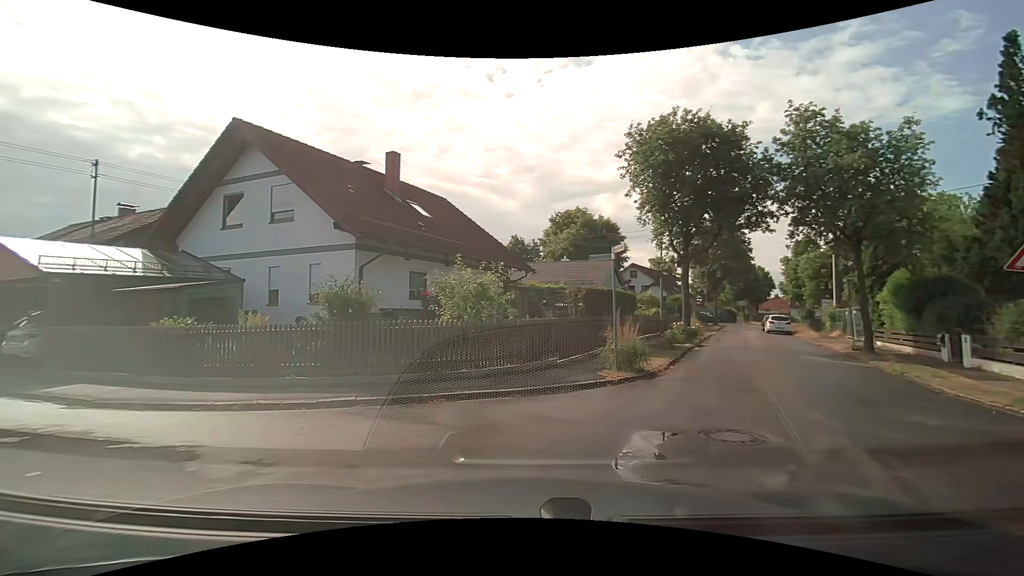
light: Day
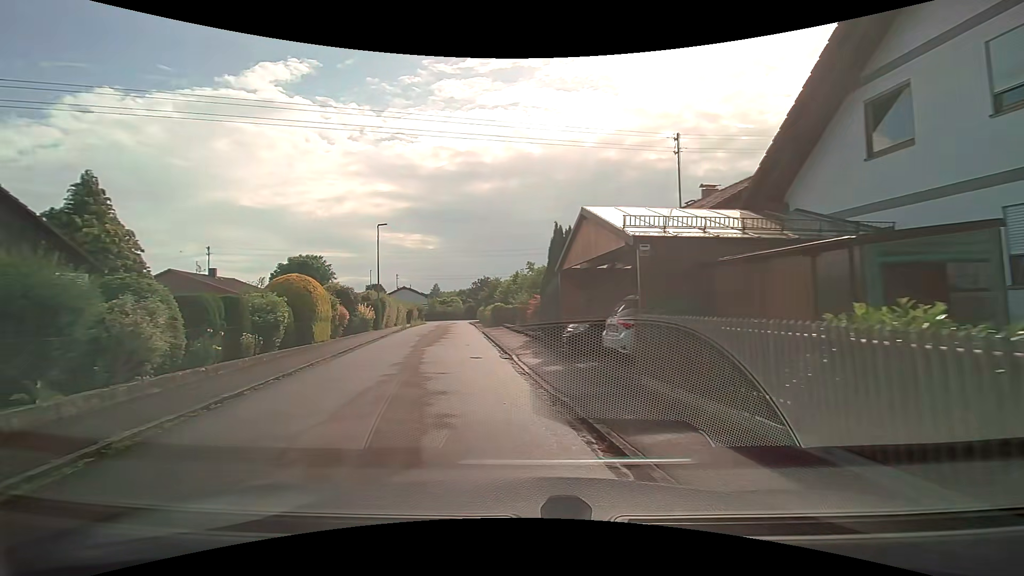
(-3.9, +7.5) m; -58°
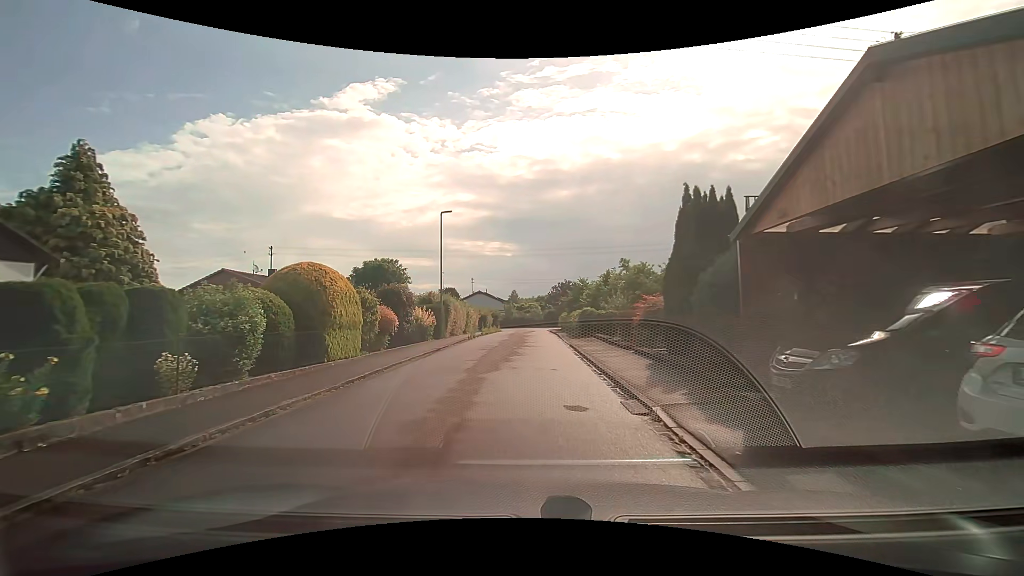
(-0.9, +7.2) m; -11°
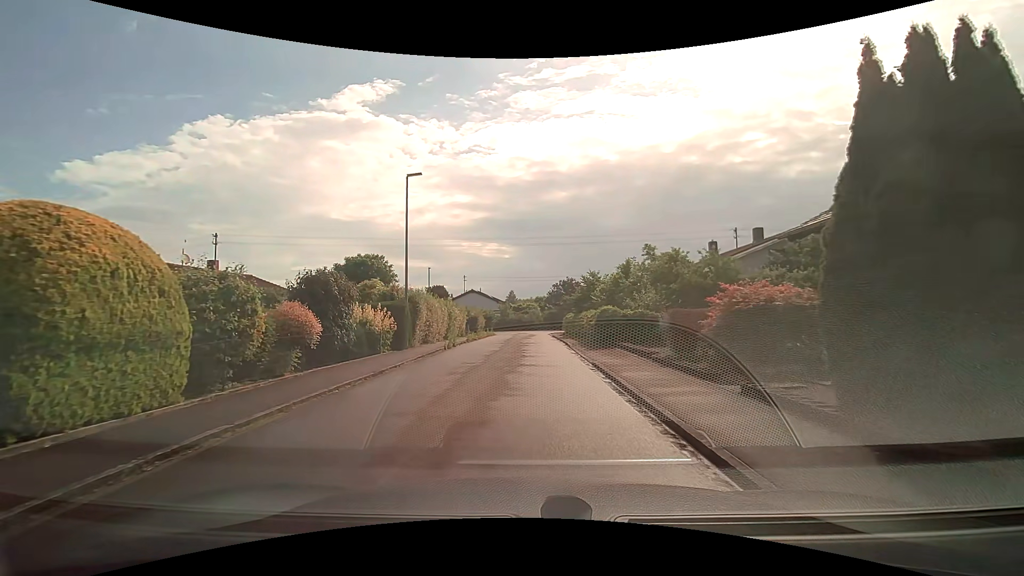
(0.0, +8.2) m; 0°
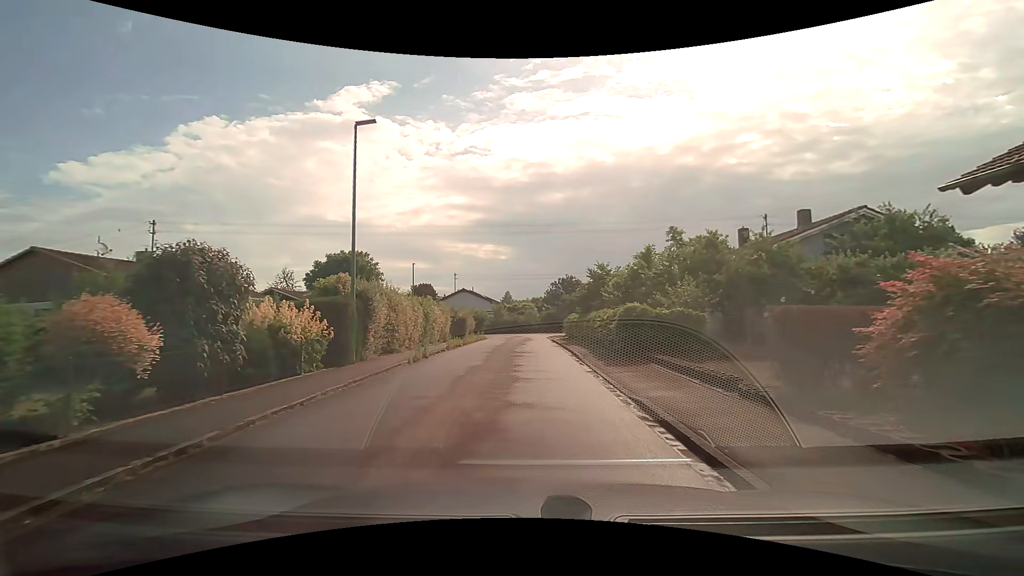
(+0.1, +6.0) m; +2°
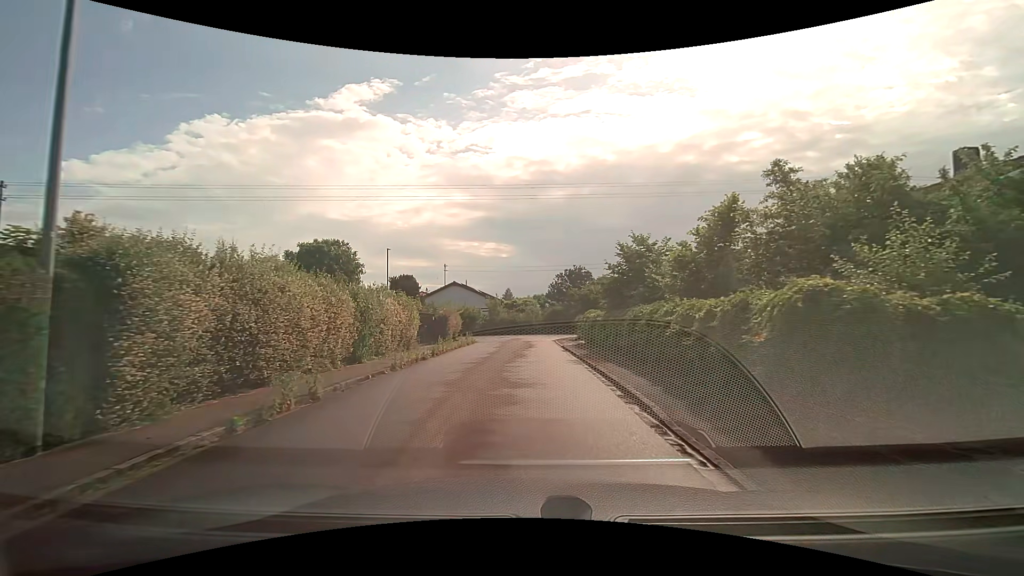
(-0.1, +9.8) m; -1°
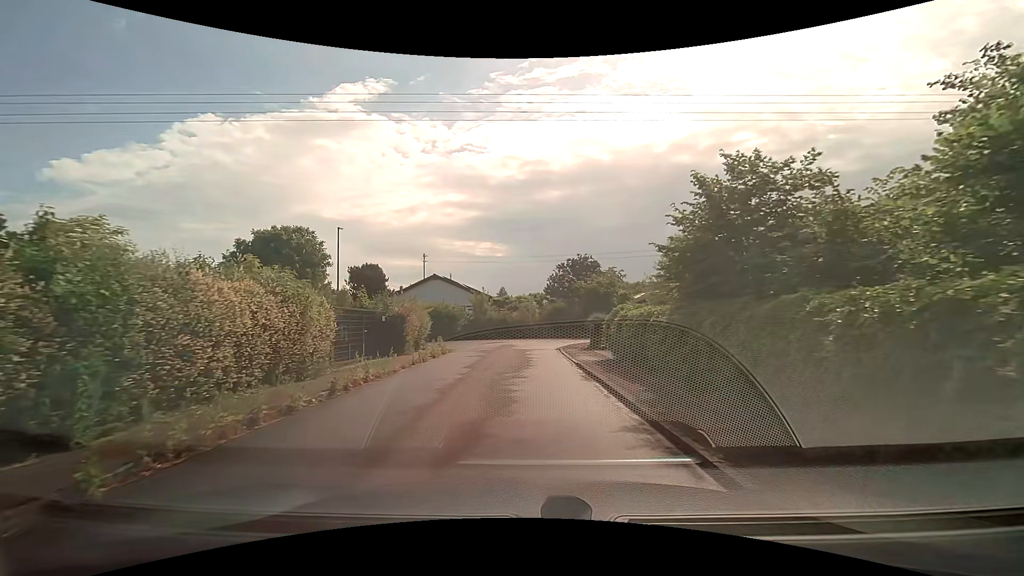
(-0.1, +9.8) m; +1°
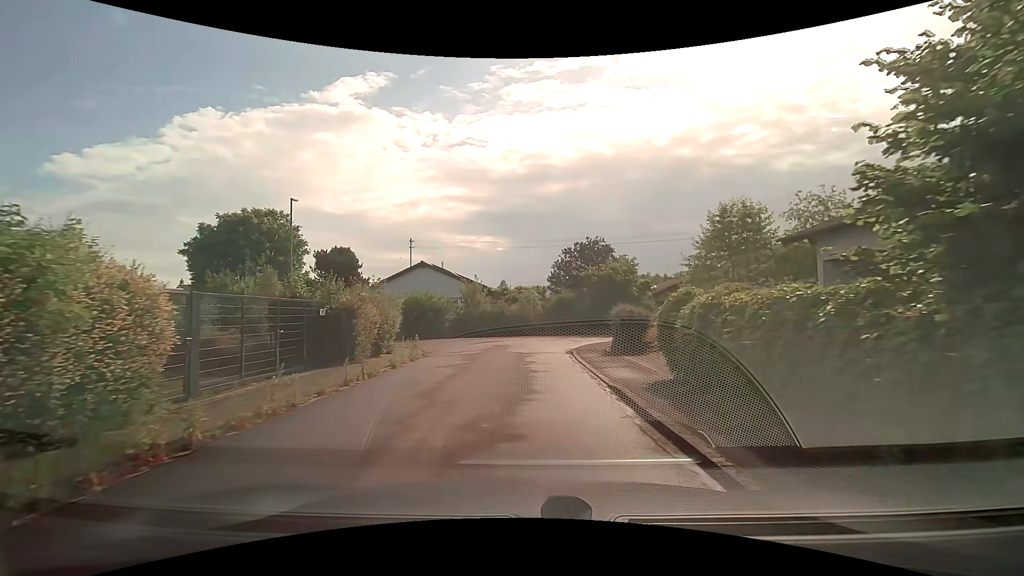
(-0.1, +6.4) m; -1°
